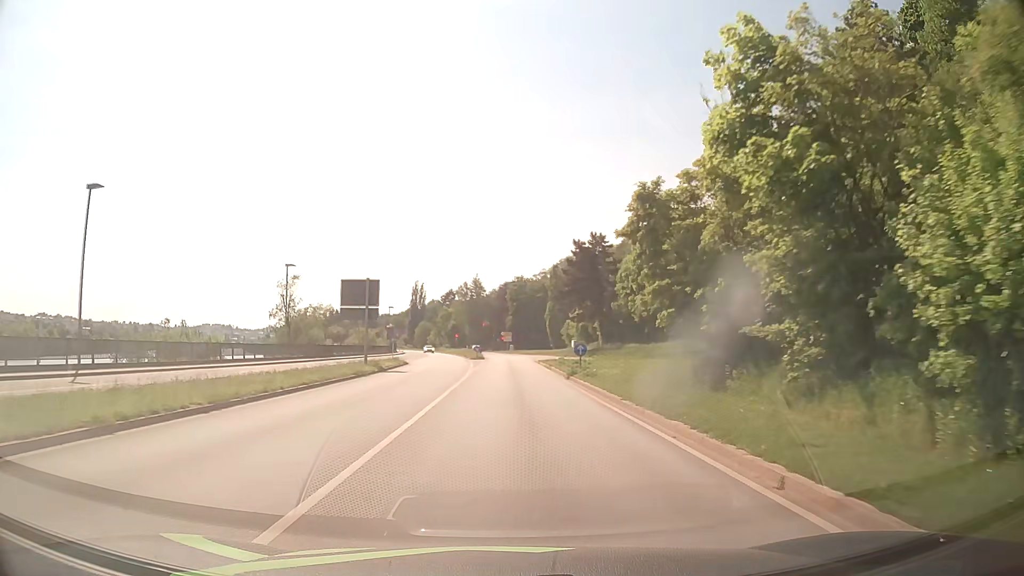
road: primary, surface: asphalt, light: Day
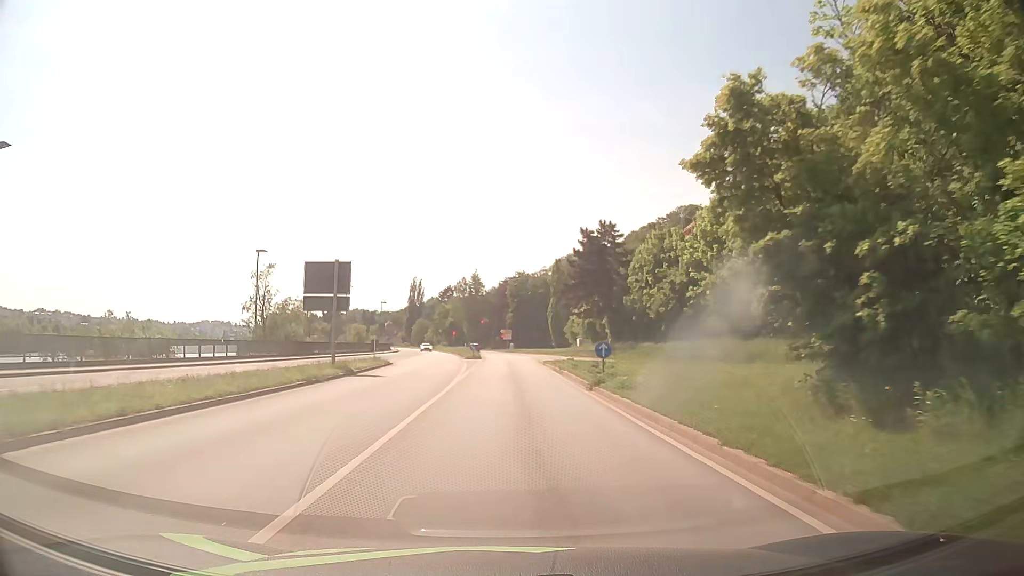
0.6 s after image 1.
(0.0, +7.1) m; 0°
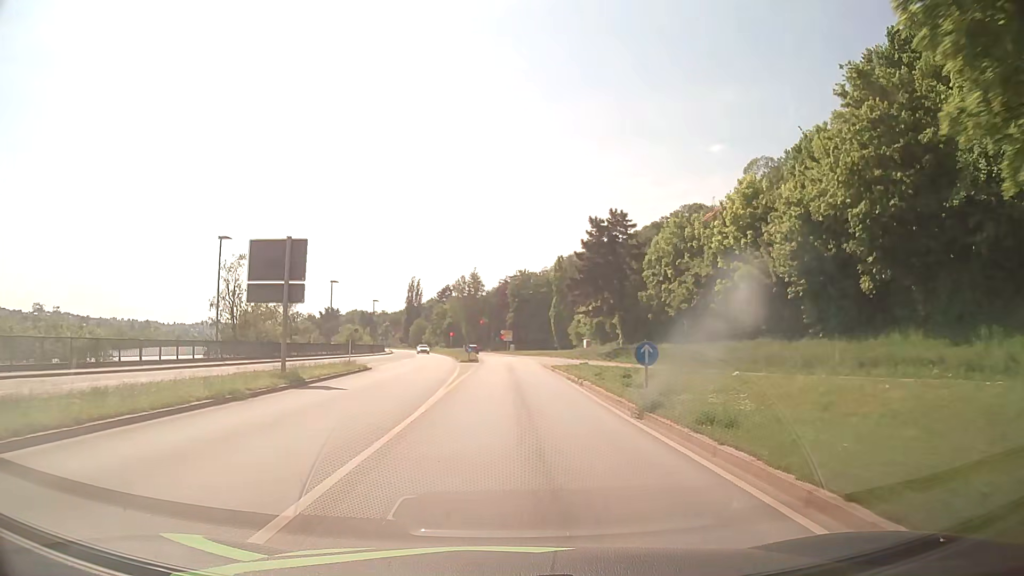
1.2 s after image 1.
(0.0, +7.1) m; 0°
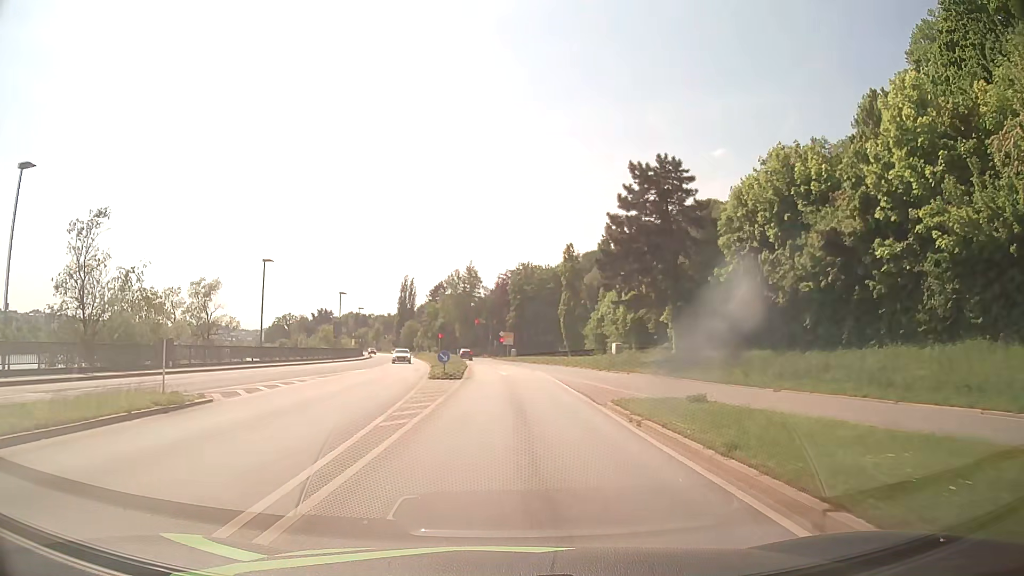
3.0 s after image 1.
(-0.1, +20.9) m; 0°
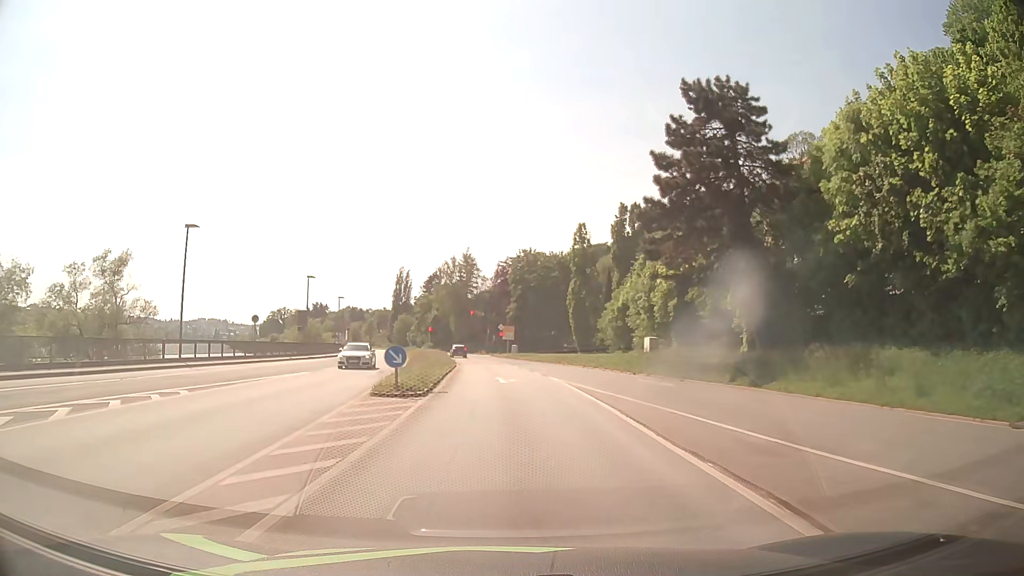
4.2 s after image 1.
(0.0, +13.5) m; 0°
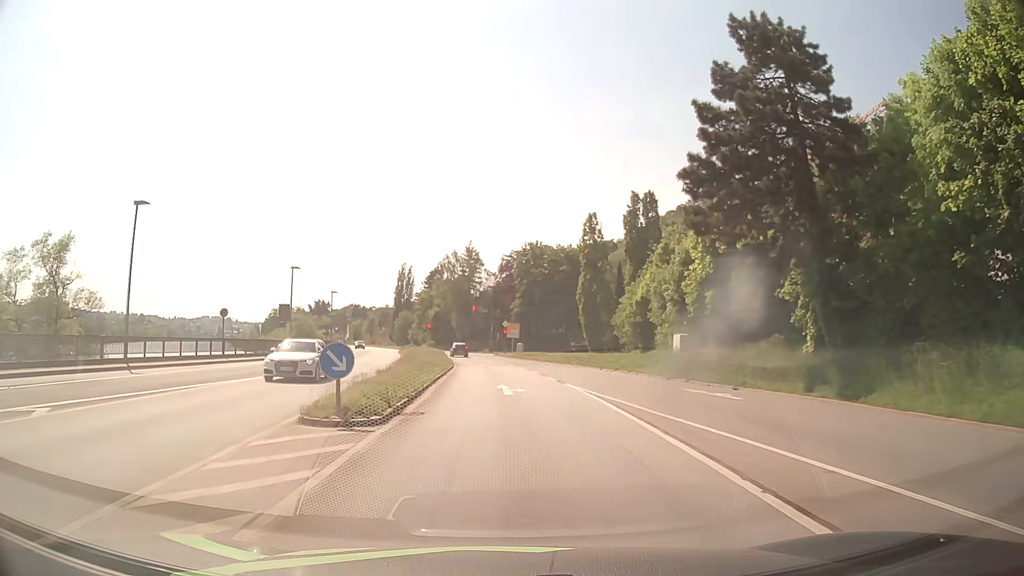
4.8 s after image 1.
(0.0, +6.6) m; 0°
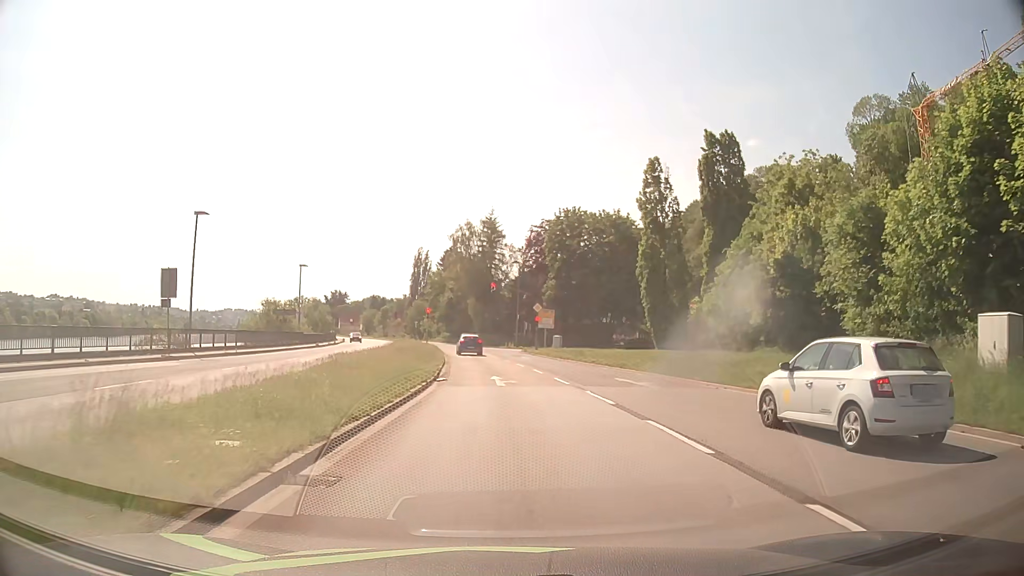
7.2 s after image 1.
(-0.4, +24.5) m; -2°
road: primary_link
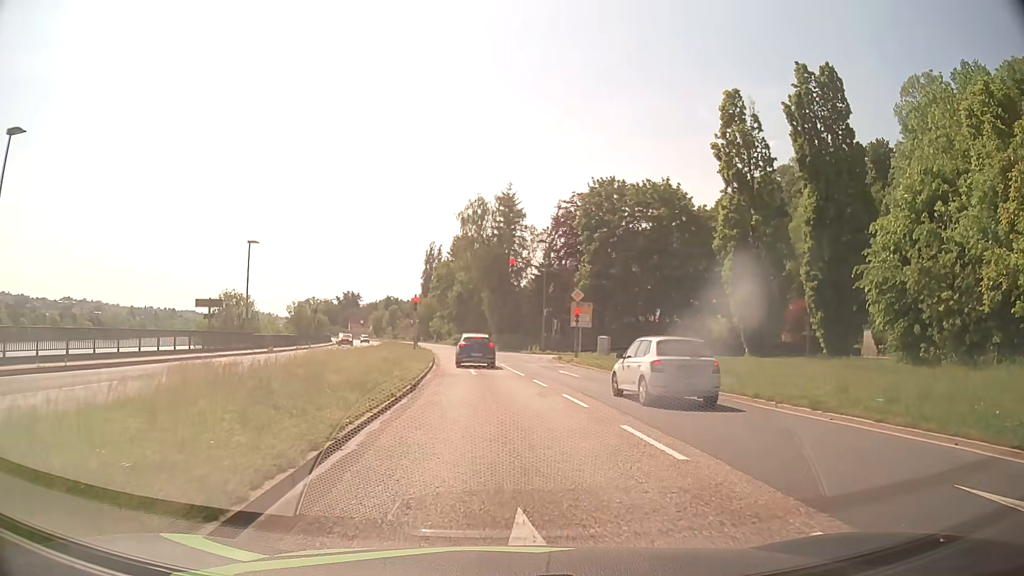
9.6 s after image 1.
(-0.3, +18.4) m; -2°
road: primary
